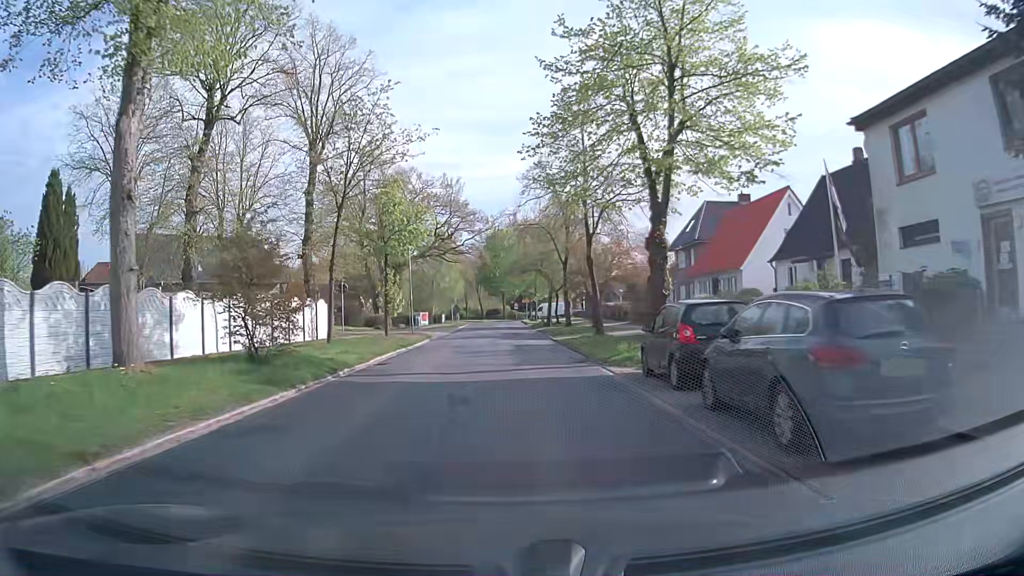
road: secondary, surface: asphalt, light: Day
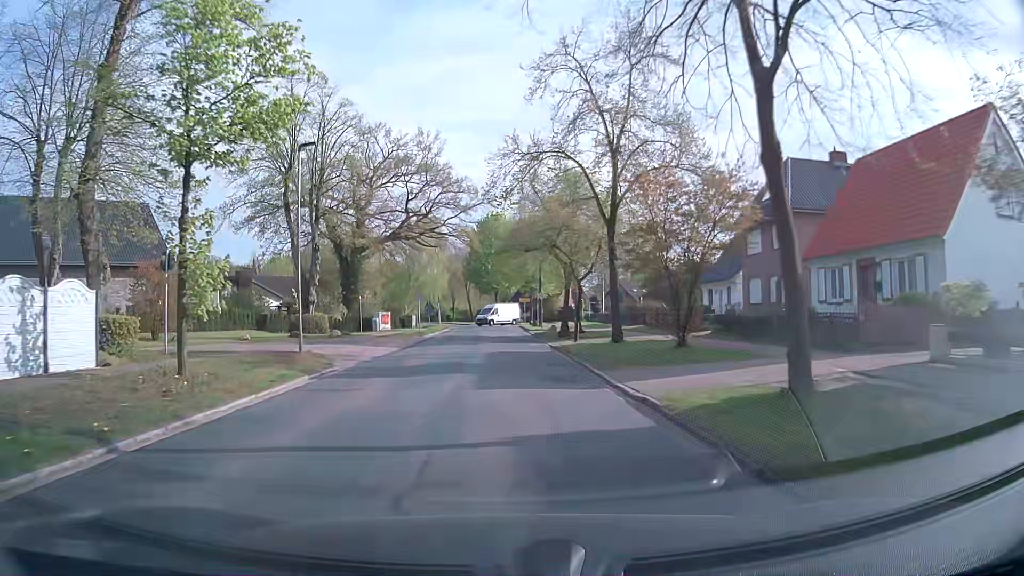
(+0.1, +20.0) m; 0°
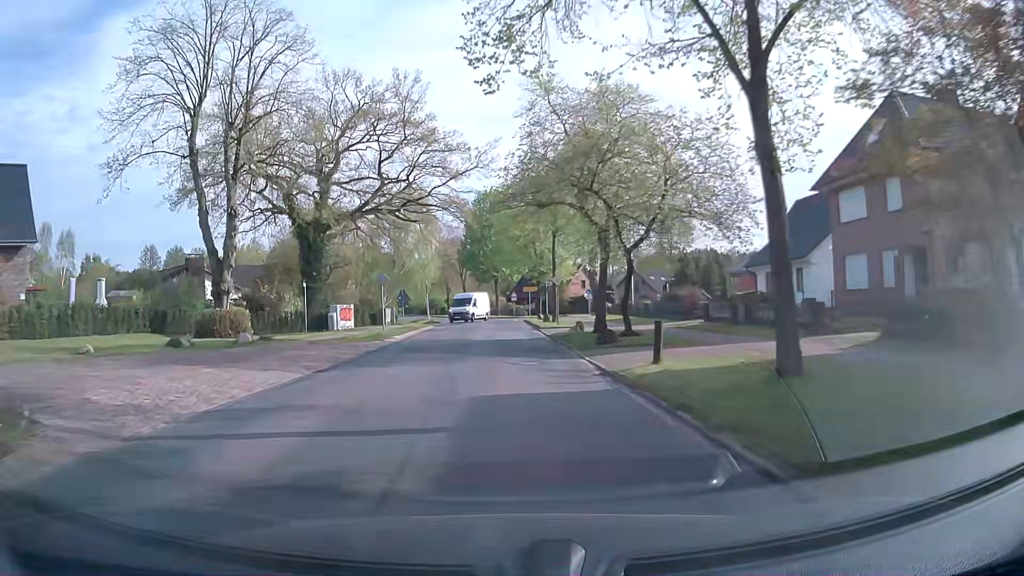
(0.0, +13.2) m; 0°
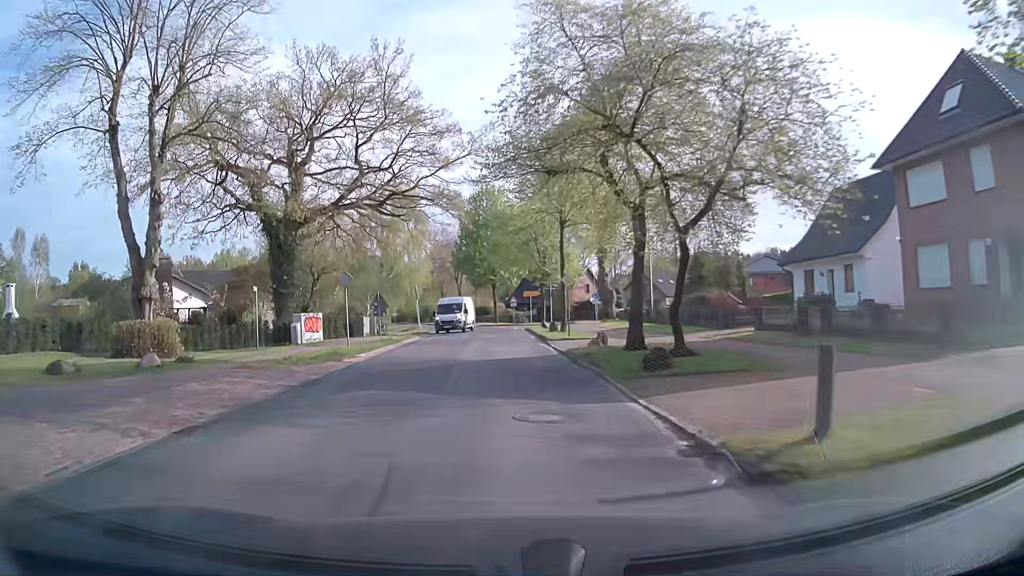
(0.0, +6.5) m; 0°
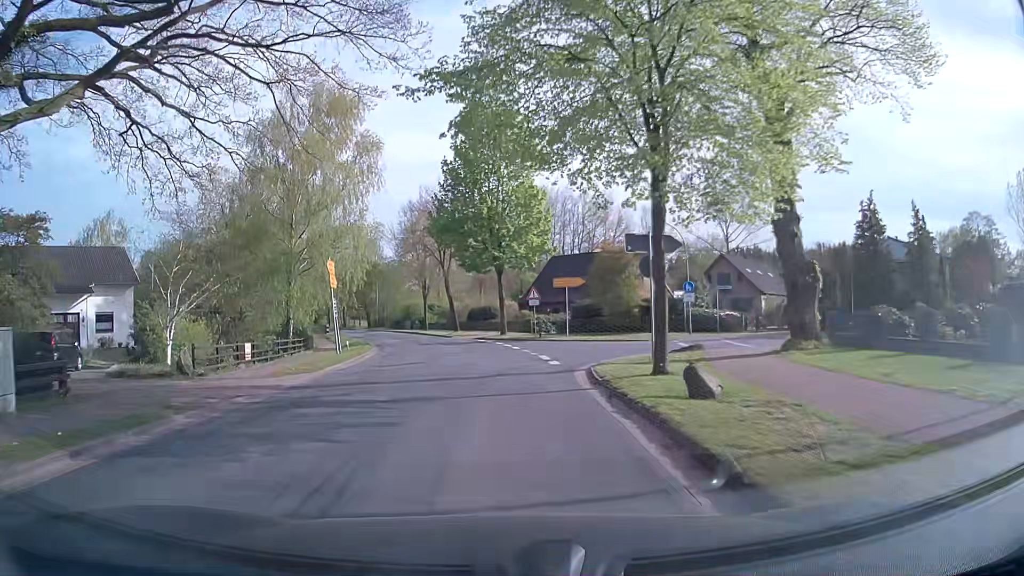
(+0.2, +32.1) m; -1°
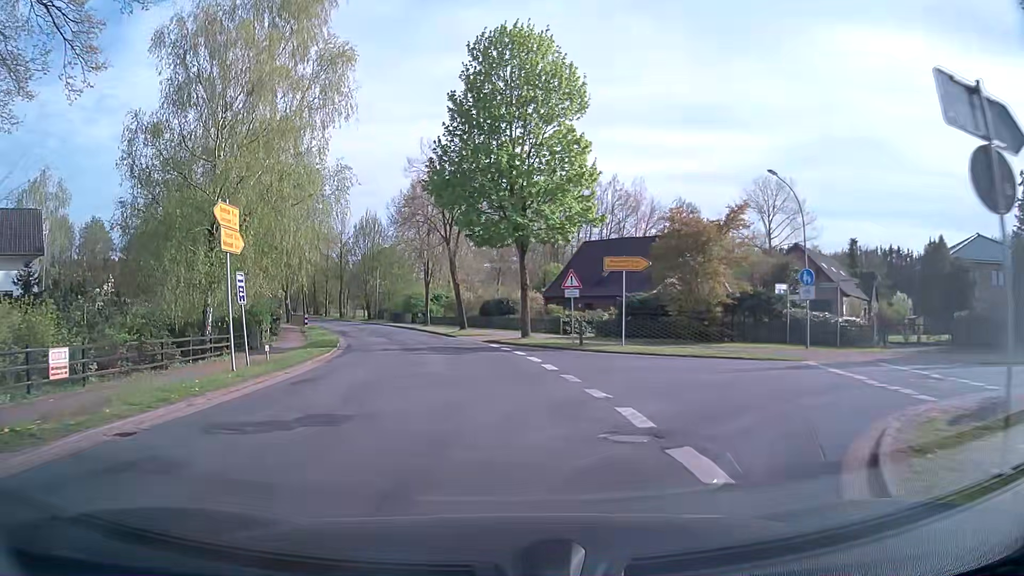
(-0.1, +12.7) m; -1°
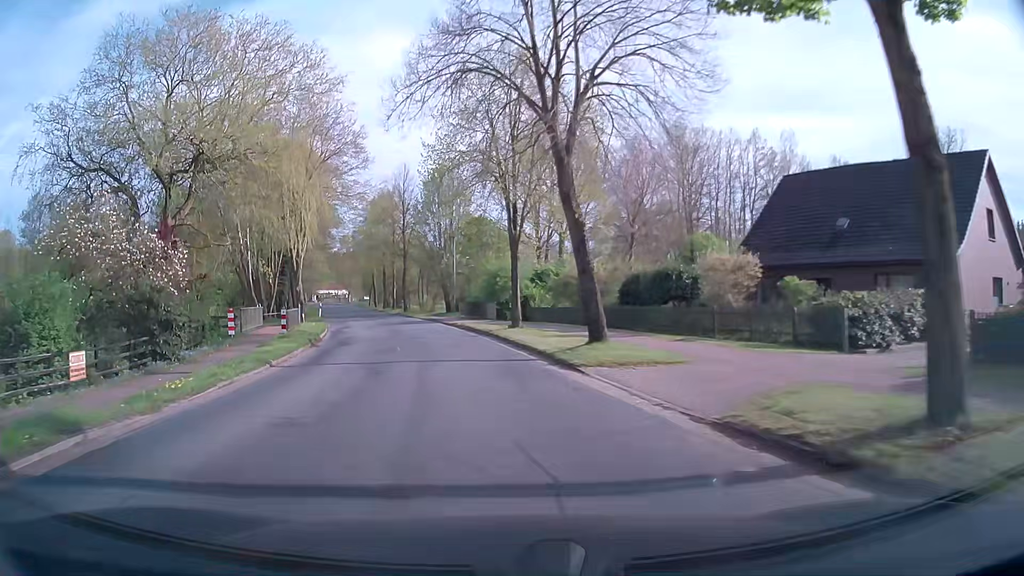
(-1.5, +26.2) m; -8°
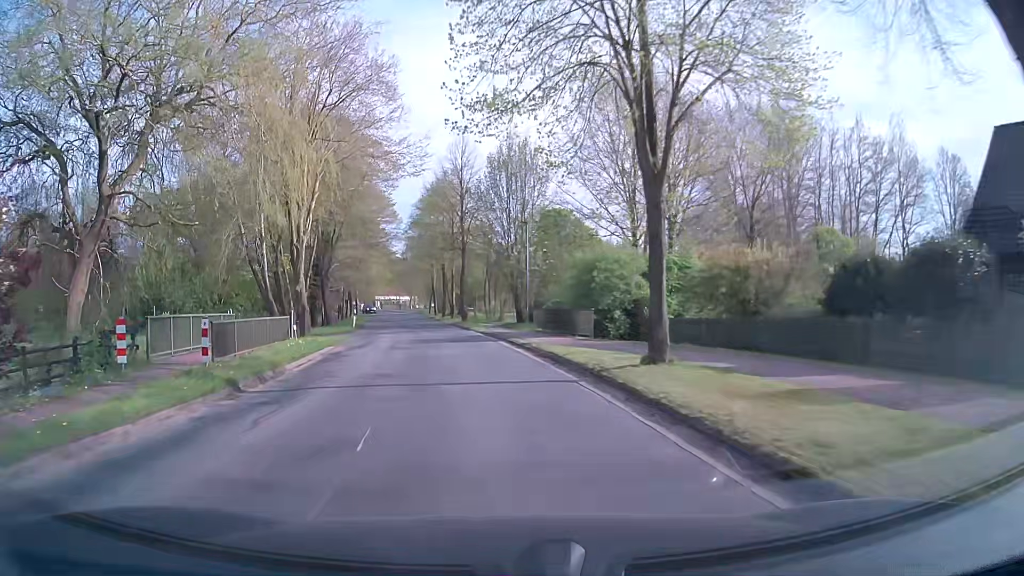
(-1.0, +13.5) m; -7°
(0, +10) (-1, +20) (-3, +30) (-4, +40) (-6, +50) (-8, +59) (-10, +69) (-11, +79) (-13, +89) (-15, +99) m
